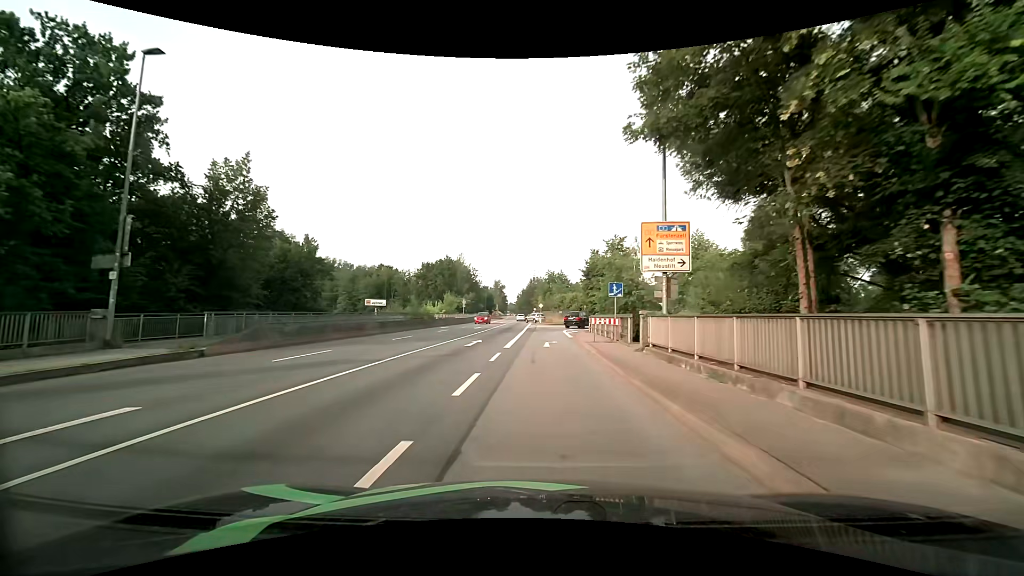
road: primary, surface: asphalt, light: Day
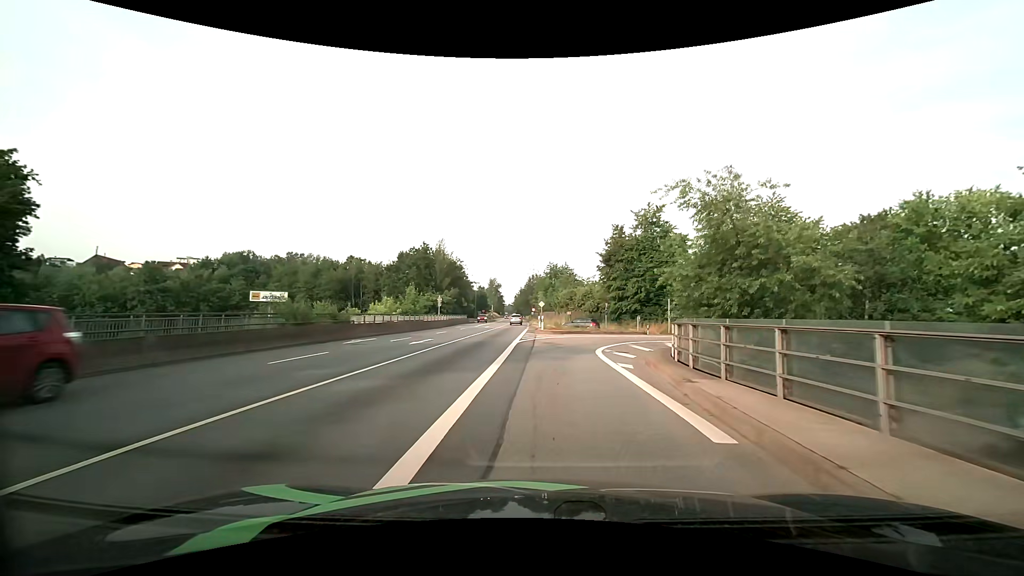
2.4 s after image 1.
(0.0, +24.0) m; 0°
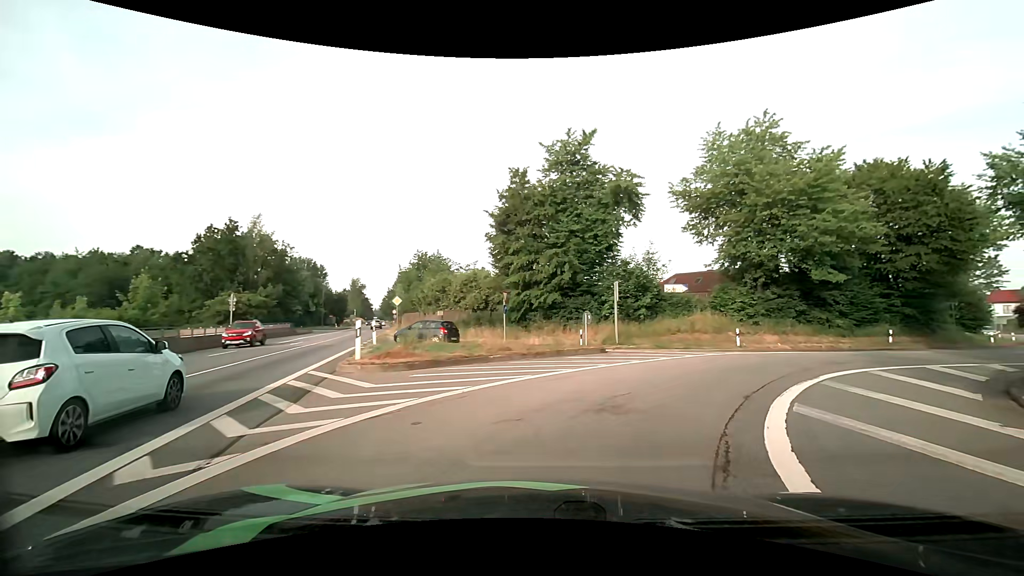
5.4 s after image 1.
(+1.3, +23.7) m; +14°
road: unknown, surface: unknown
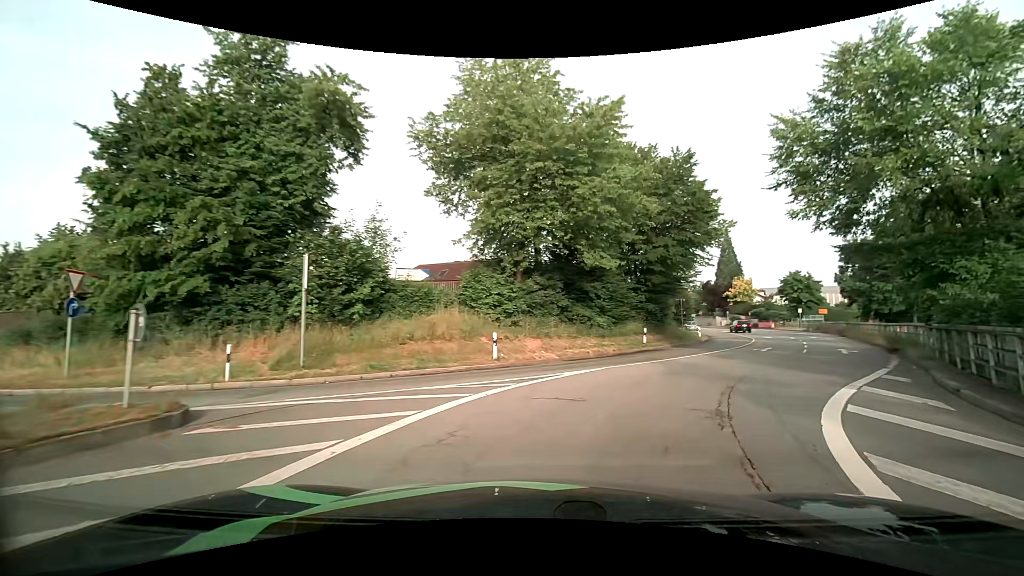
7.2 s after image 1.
(+2.6, +11.3) m; +26°
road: primary_link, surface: asphalt
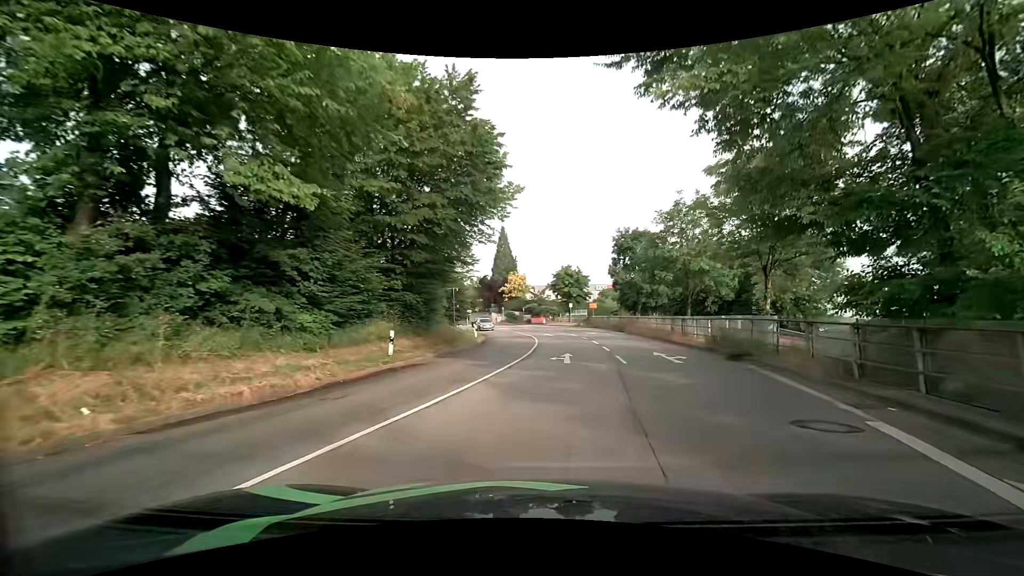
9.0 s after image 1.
(+3.2, +11.8) m; +26°
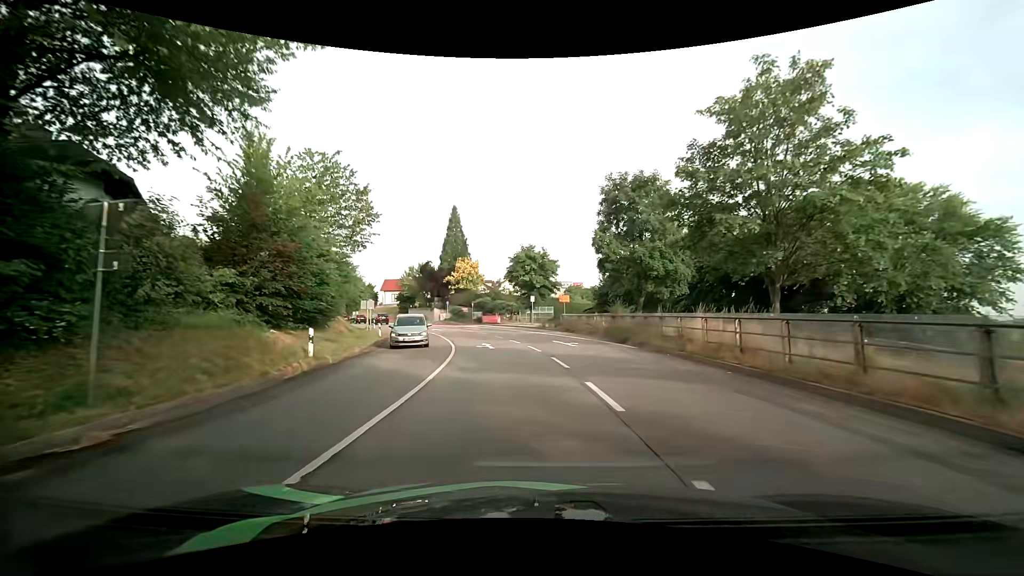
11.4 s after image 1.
(+1.7, +20.6) m; +6°
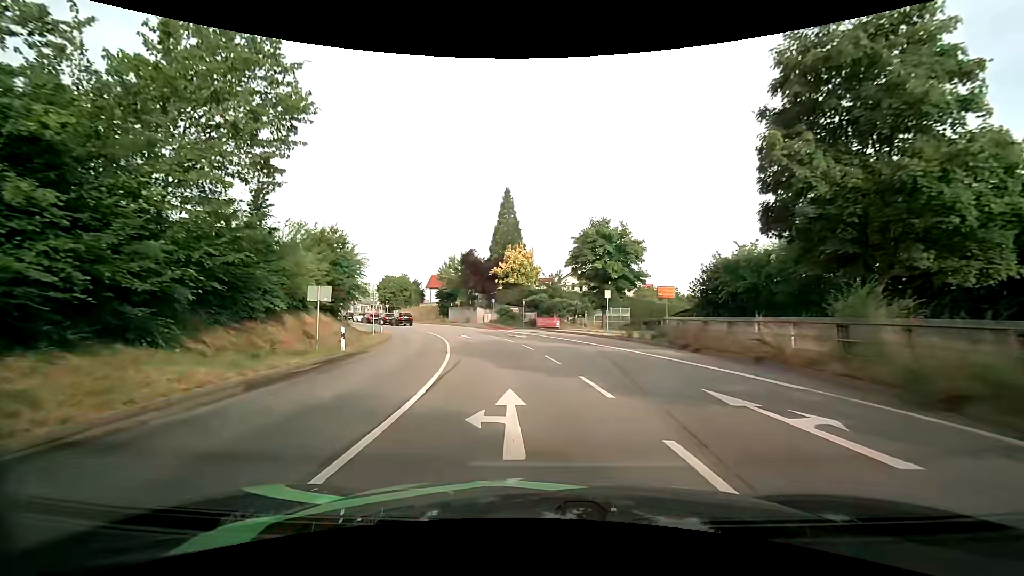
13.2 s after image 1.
(-1.1, +16.5) m; -7°
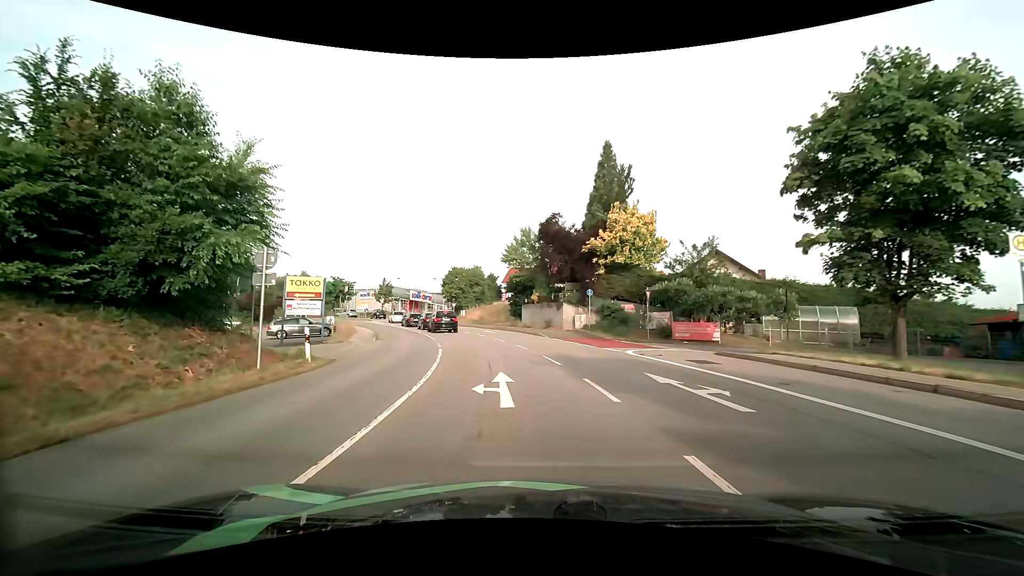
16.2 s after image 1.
(-2.2, +24.0) m; -11°
(0, +10) (-2, +20) (-4, +30) (-7, +39) (-11, +49) (-14, +58) (-19, +67) (-23, +76) (-29, +84) (-39, +86) m
